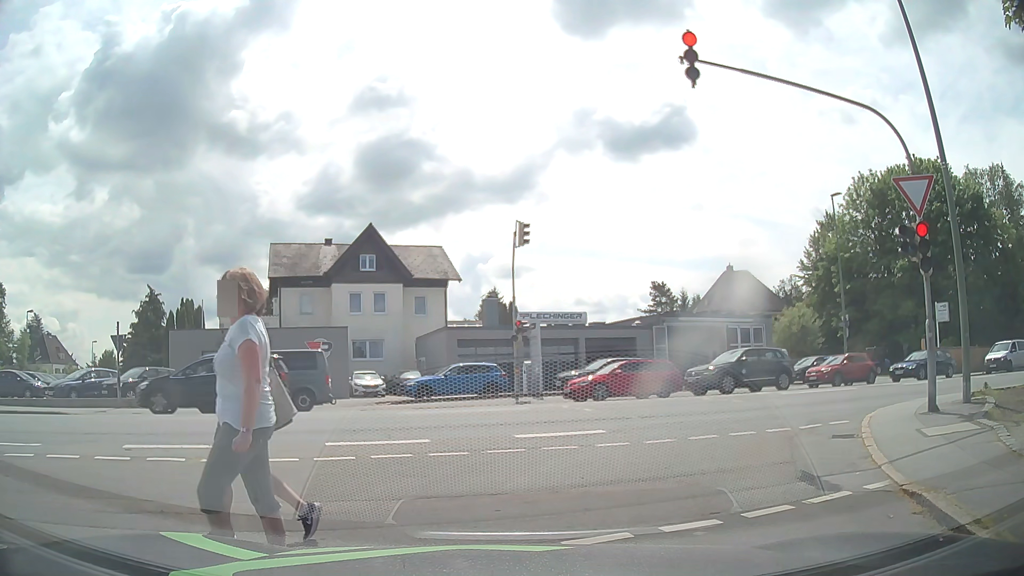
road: residential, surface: asphalt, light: Day
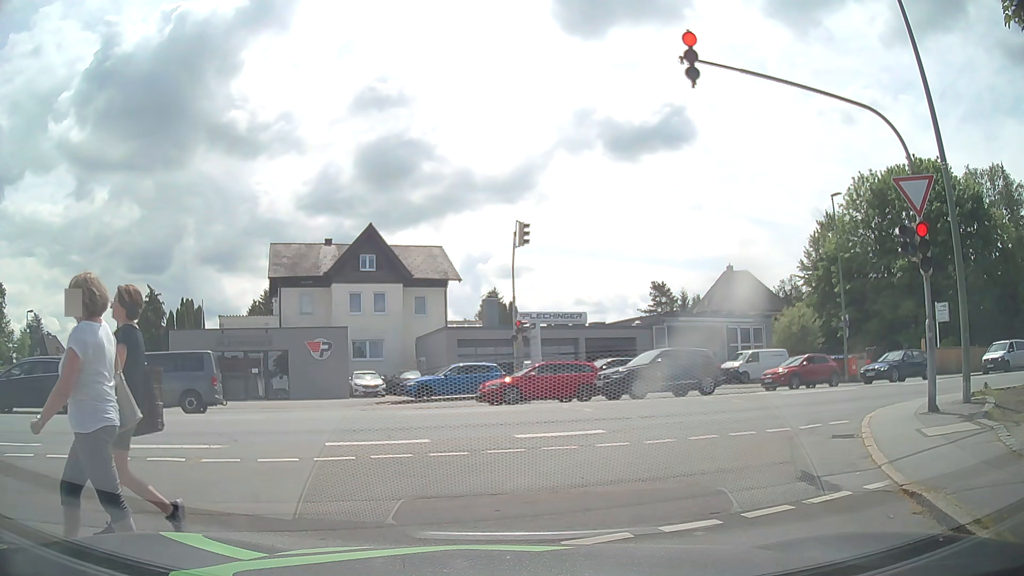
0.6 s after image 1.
(0.0, 0.0) m; 0°
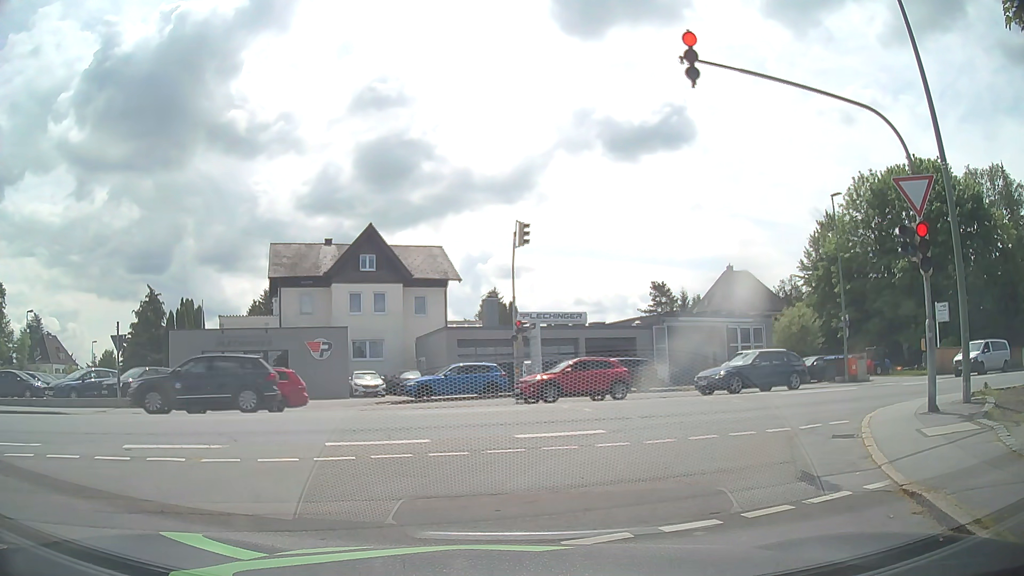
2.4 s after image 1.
(0.0, 0.0) m; 0°
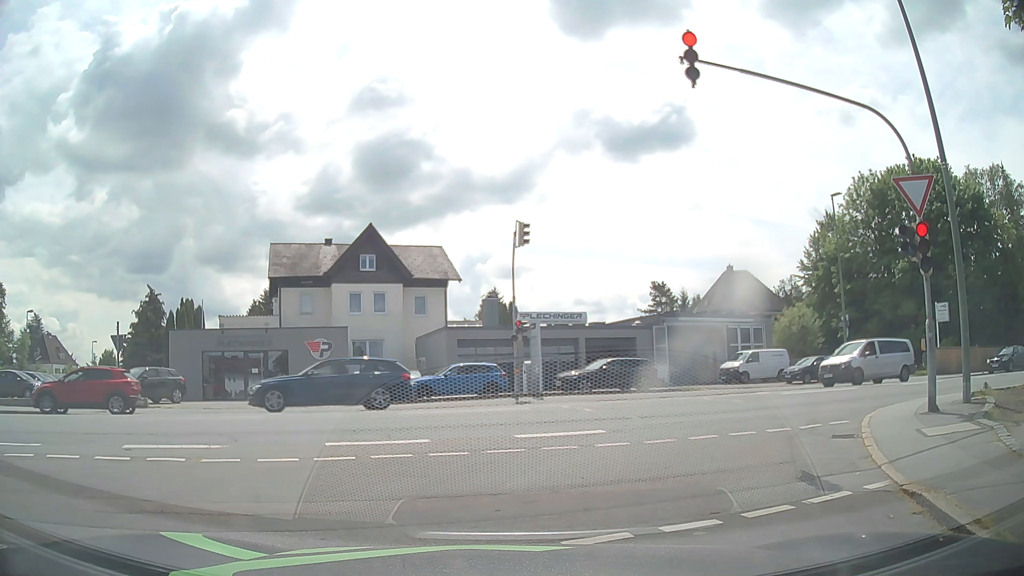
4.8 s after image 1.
(0.0, 0.0) m; 0°
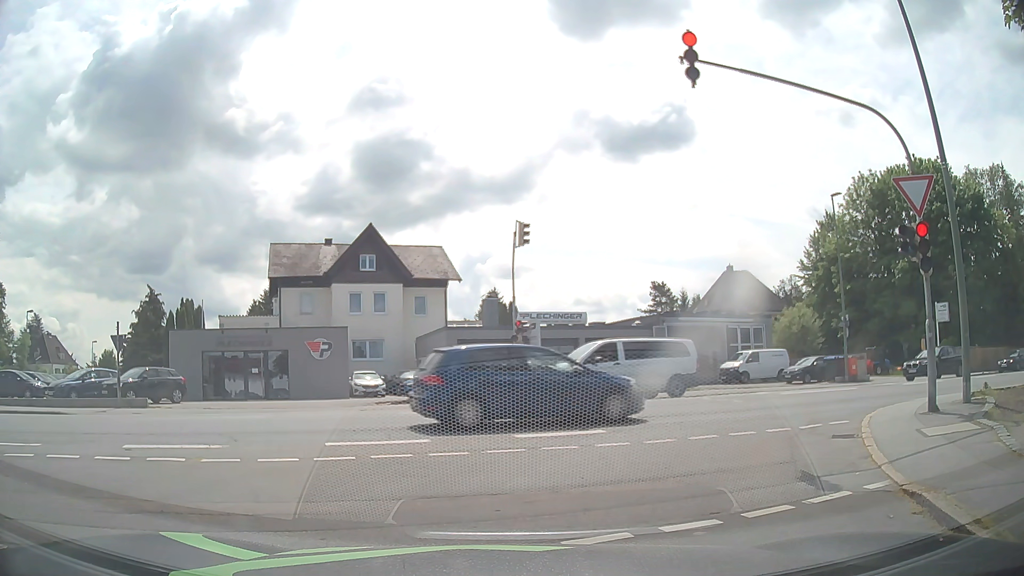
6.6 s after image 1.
(0.0, 0.0) m; 0°
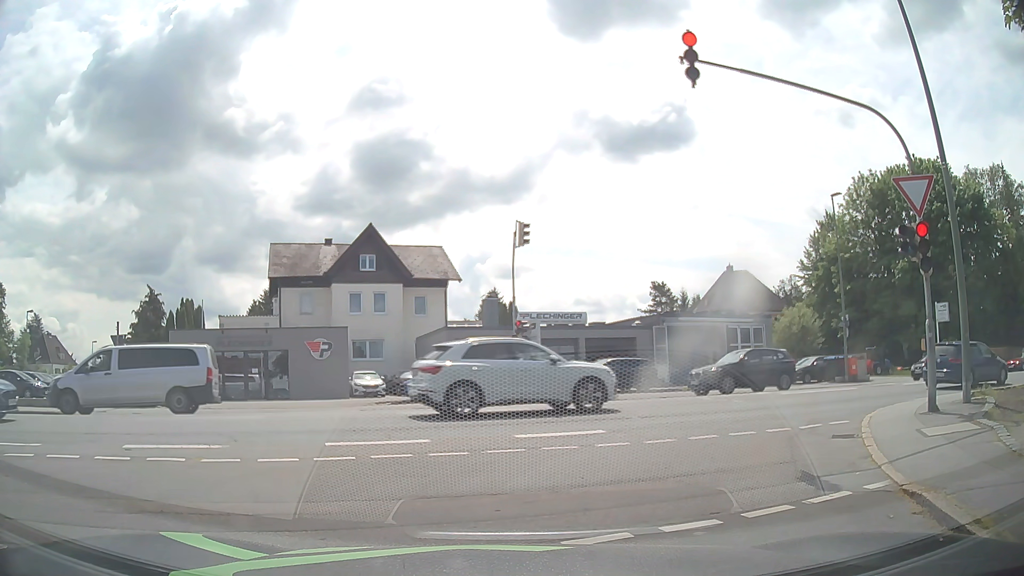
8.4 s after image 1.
(0.0, 0.0) m; 0°
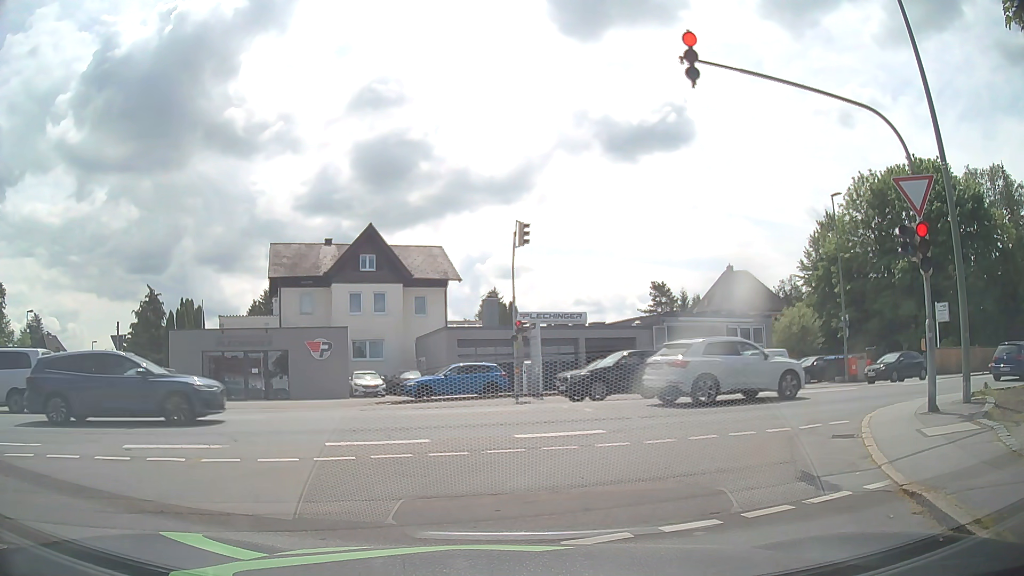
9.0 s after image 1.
(0.0, 0.0) m; 0°
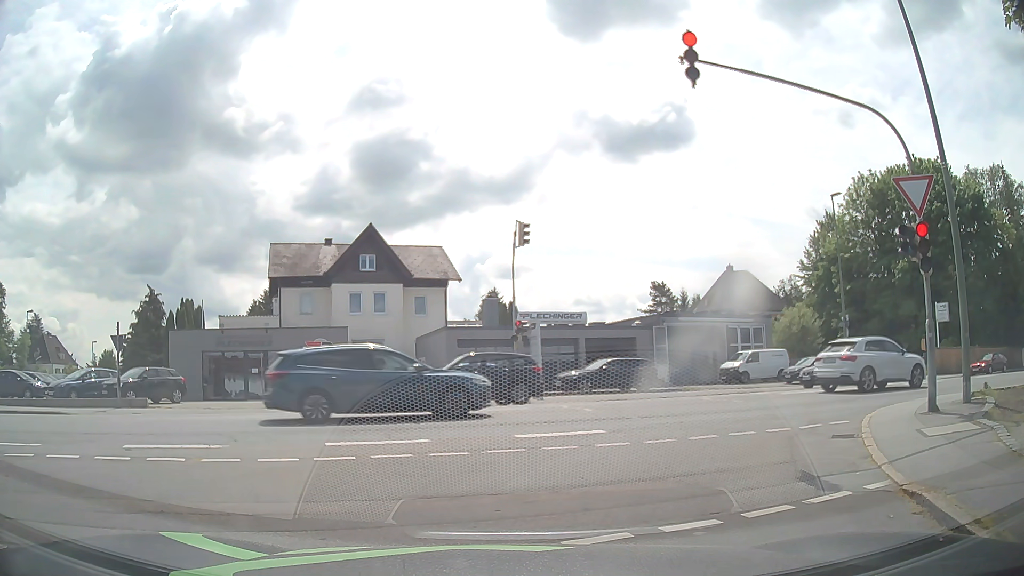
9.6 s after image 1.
(0.0, 0.0) m; 0°
